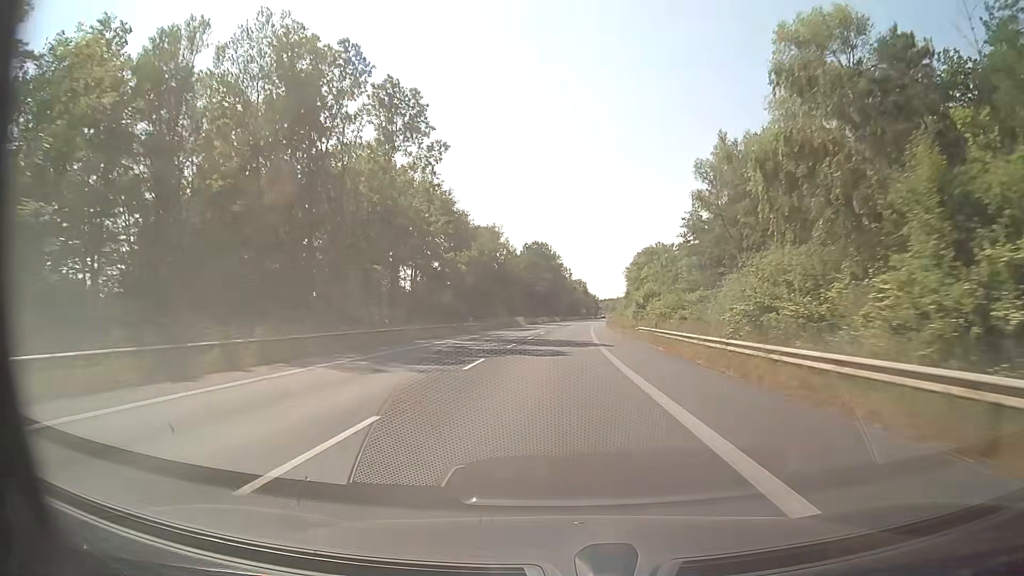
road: secondary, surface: asphalt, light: Day
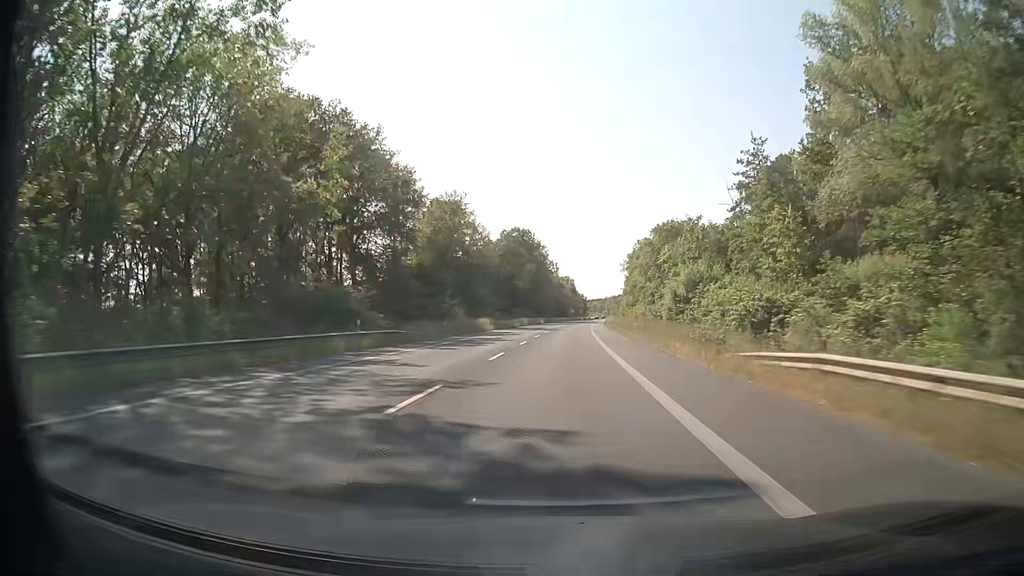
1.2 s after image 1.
(+0.3, +31.6) m; +1°
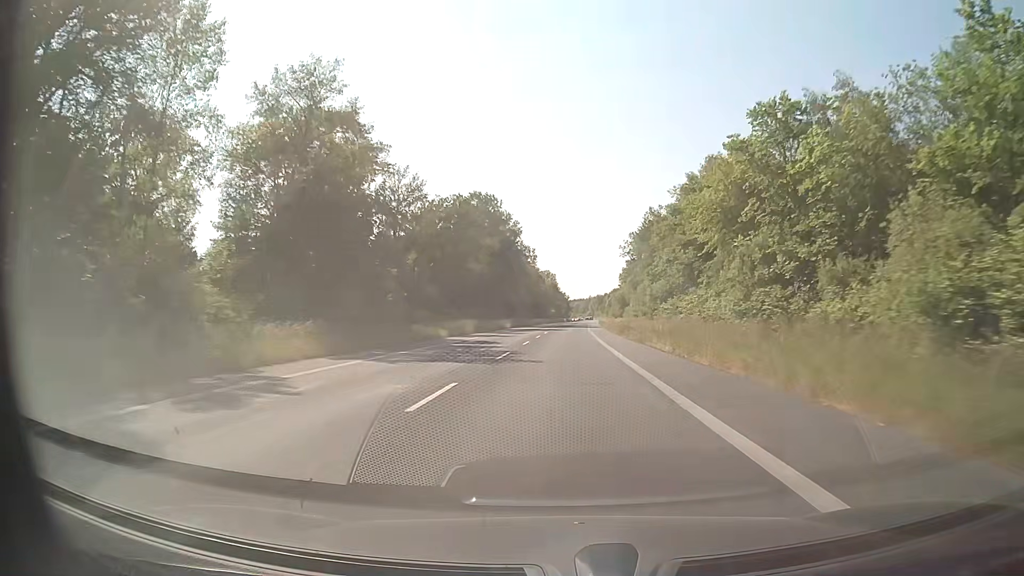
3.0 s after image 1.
(+0.6, +47.4) m; +2°
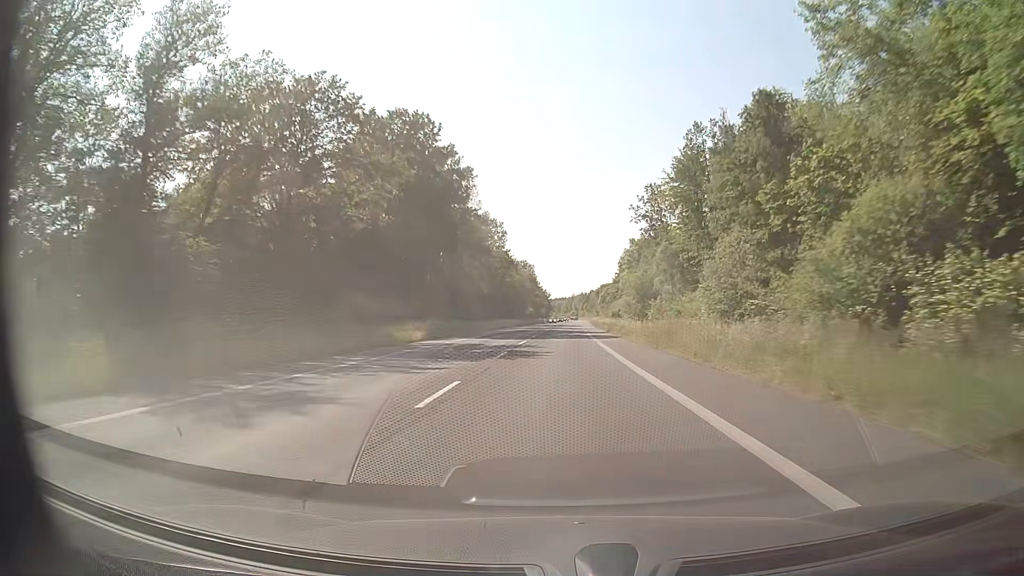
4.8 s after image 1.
(+0.6, +47.4) m; +1°
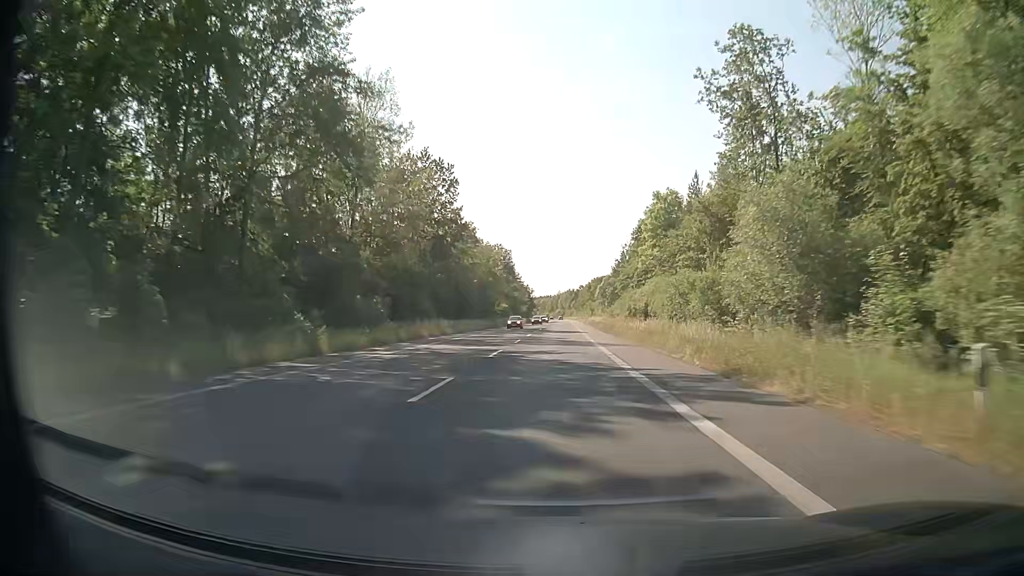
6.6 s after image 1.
(+0.7, +47.5) m; +2°
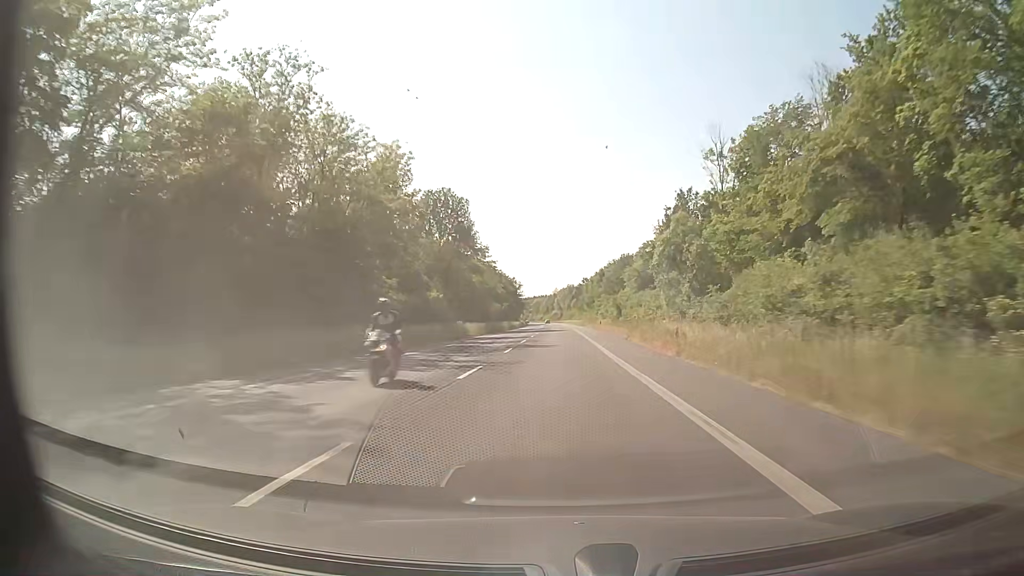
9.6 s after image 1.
(+0.1, +79.1) m; 0°
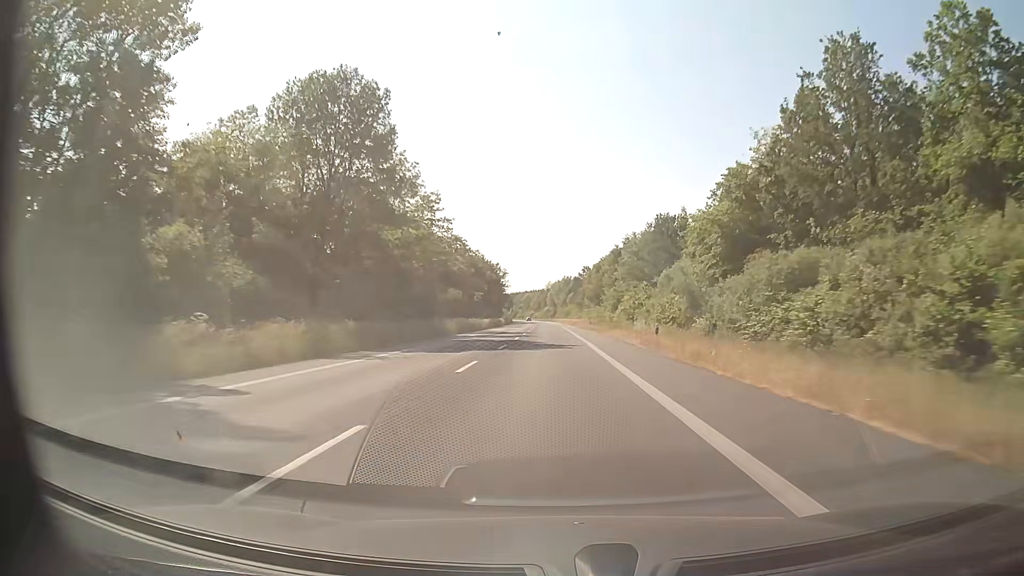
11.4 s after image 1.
(+0.1, +47.4) m; 0°
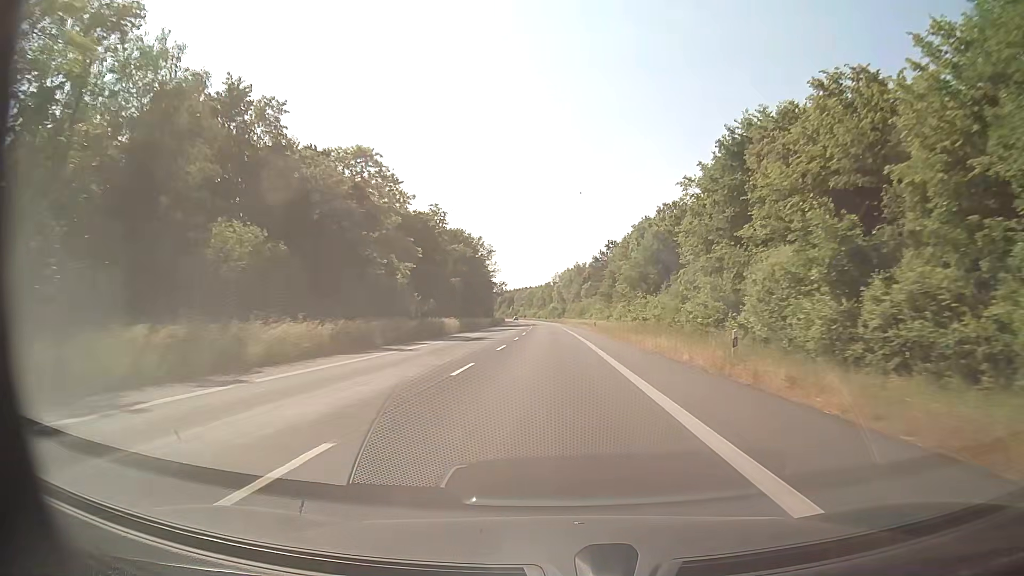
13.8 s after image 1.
(-0.3, +63.2) m; 0°
(0, +10) (0, +20) (0, +30) (0, +40) (0, +50) (-1, +60) (-1, +70) (-1, +80) (-1, +90) (-2, +100) m
